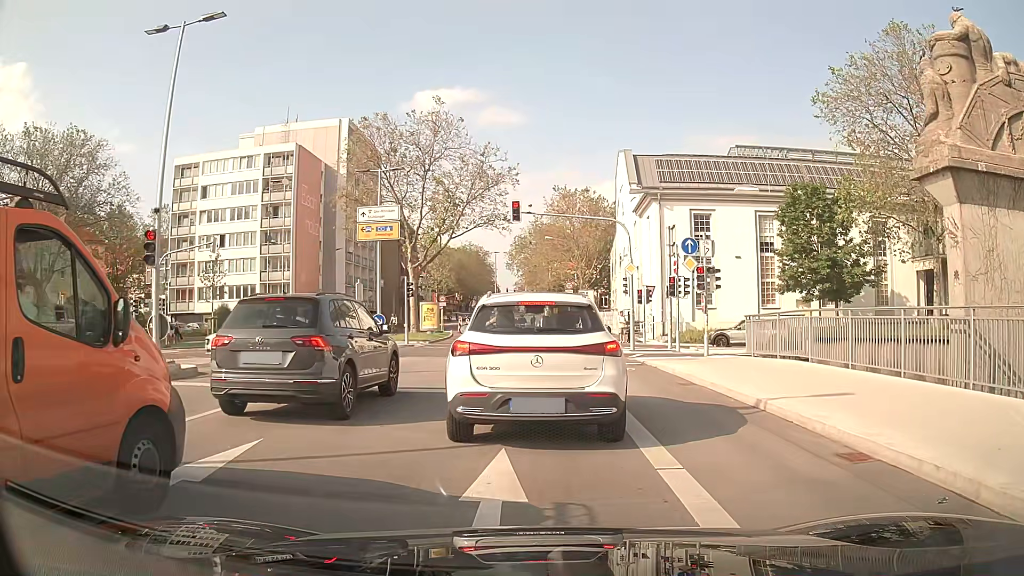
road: secondary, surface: asphalt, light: Day
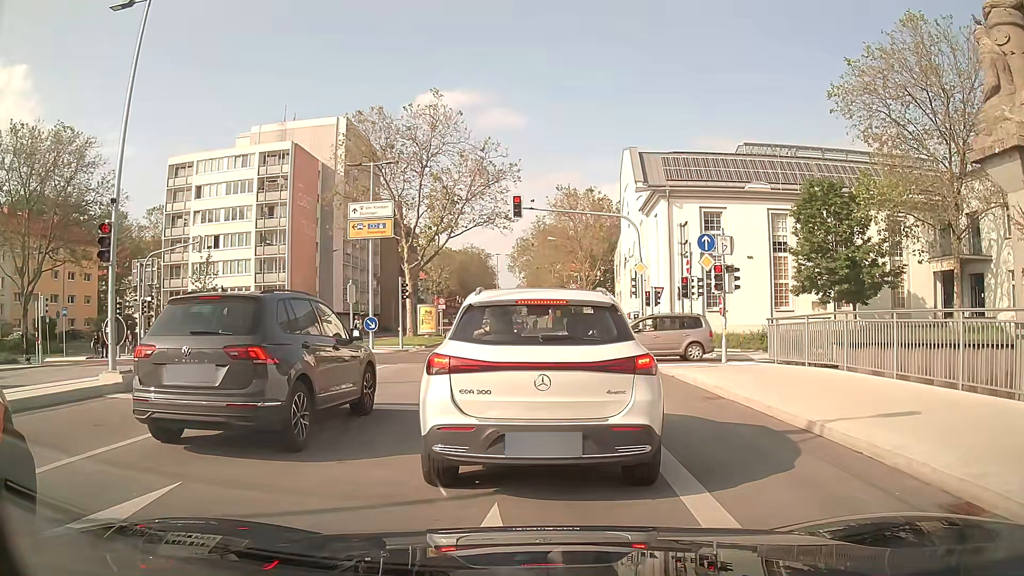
(0.0, +1.8) m; +1°
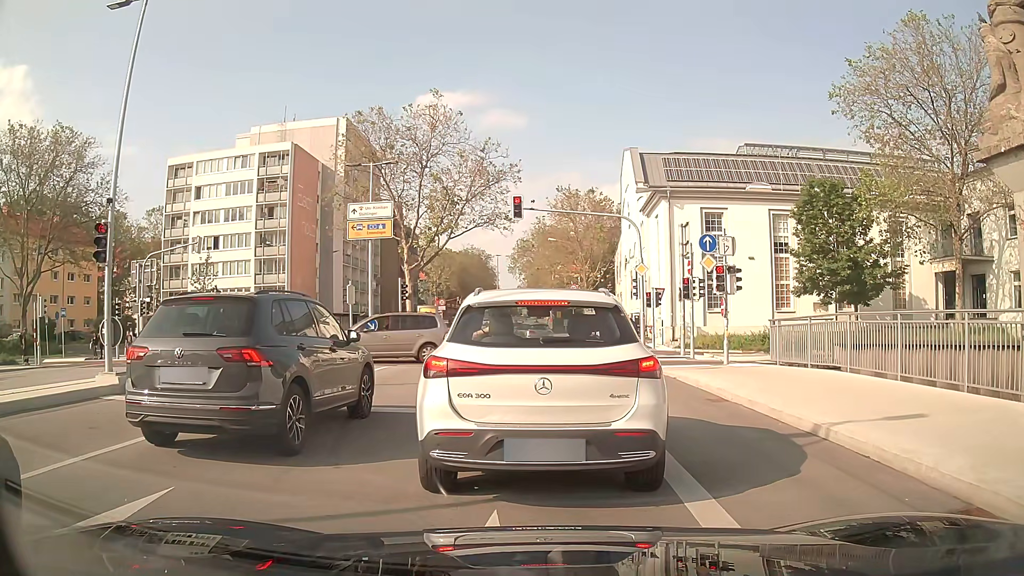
(0.0, +0.2) m; 0°
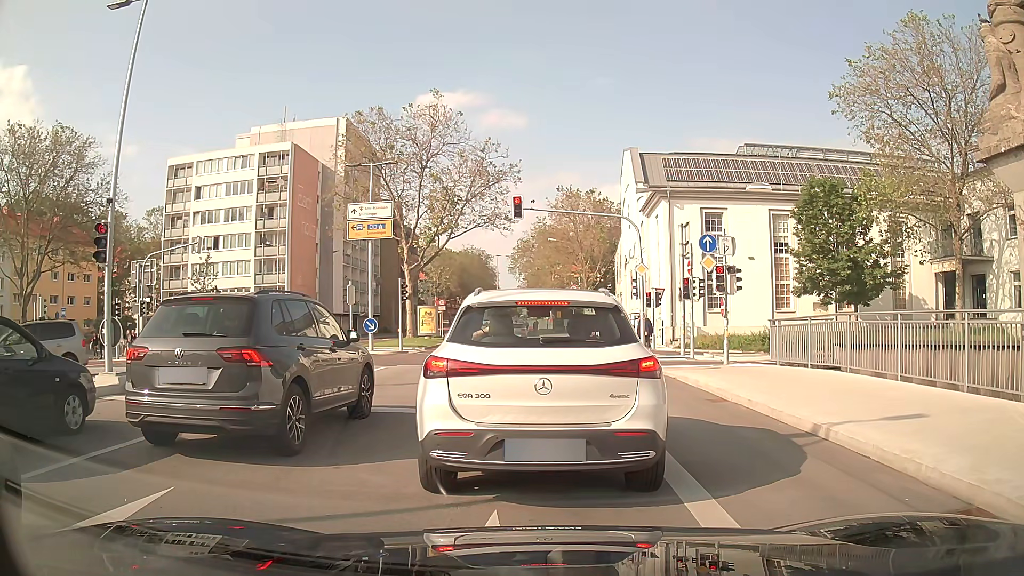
(0.0, 0.0) m; 0°
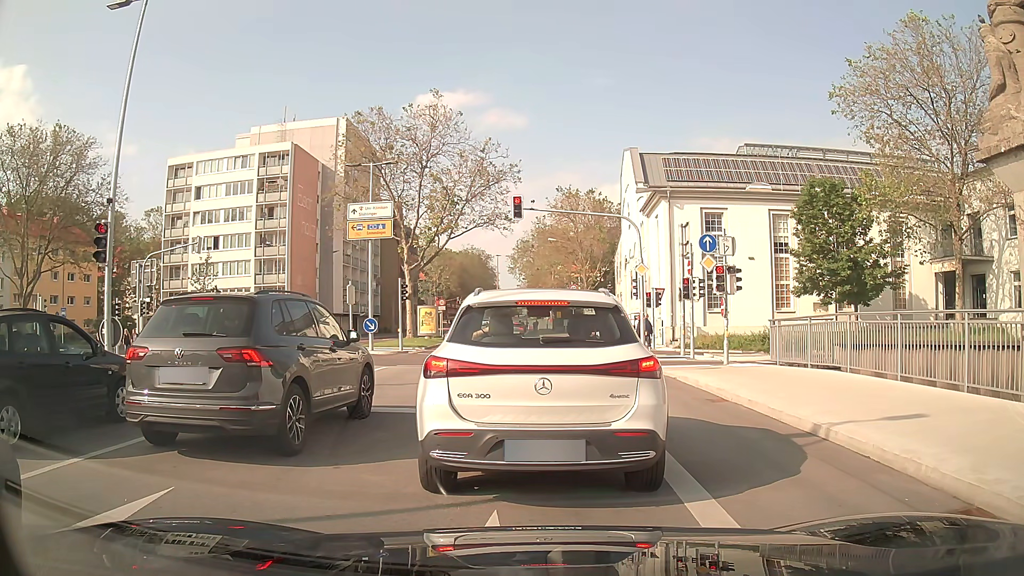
(0.0, 0.0) m; 0°
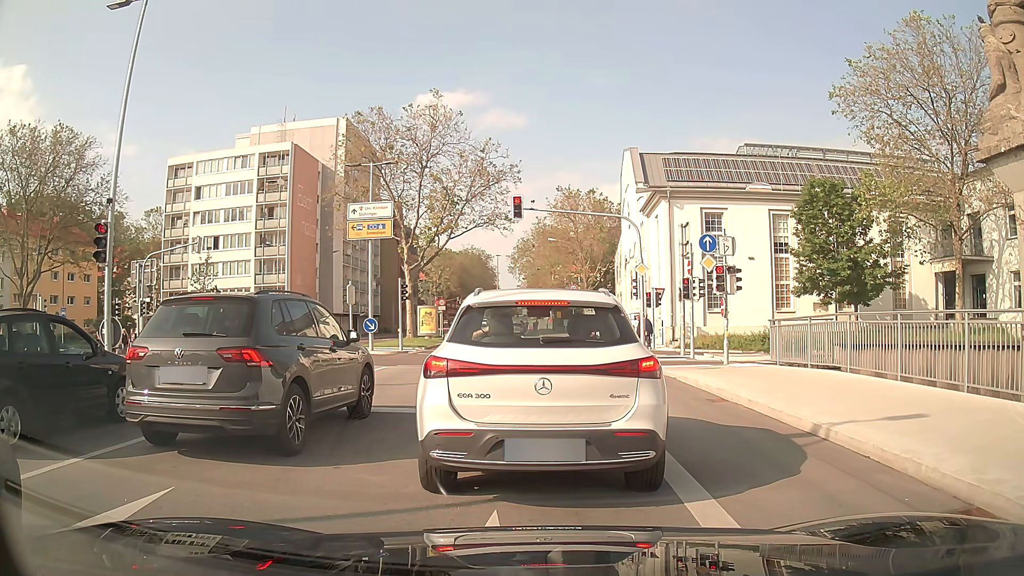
(0.0, 0.0) m; 0°
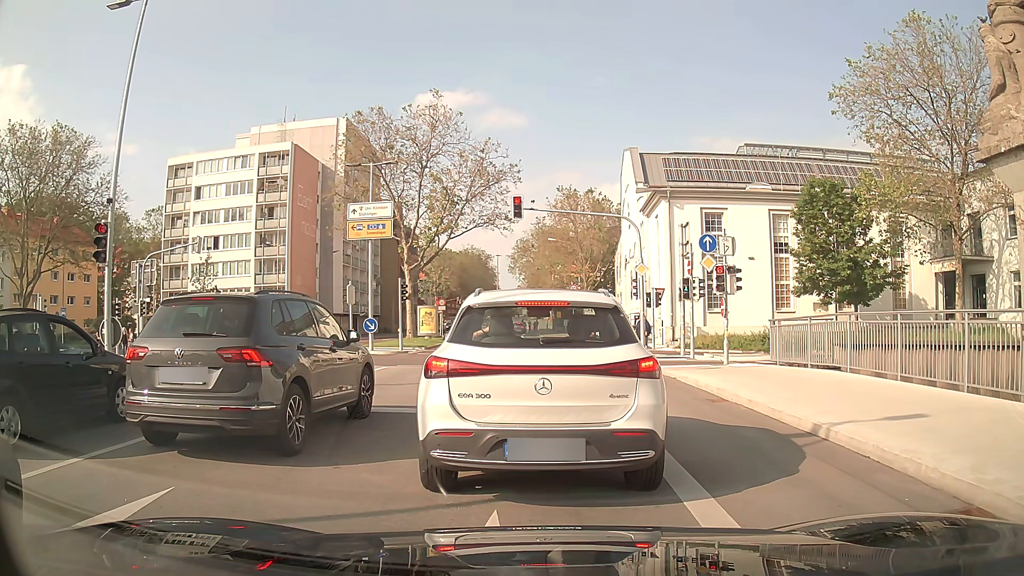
(0.0, 0.0) m; 0°
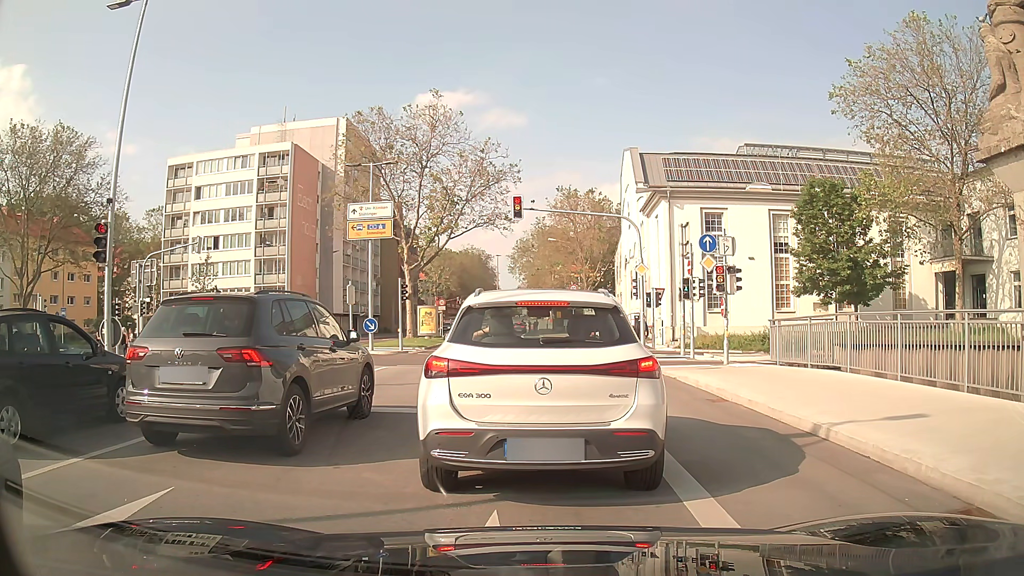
(0.0, 0.0) m; 0°
(0, +10) (0, +20) (0, +30) (-1, +40) (-1, +50) (-2, +60) (-2, +70) (-2, +80) (-2, +90) (-1, +100) m
